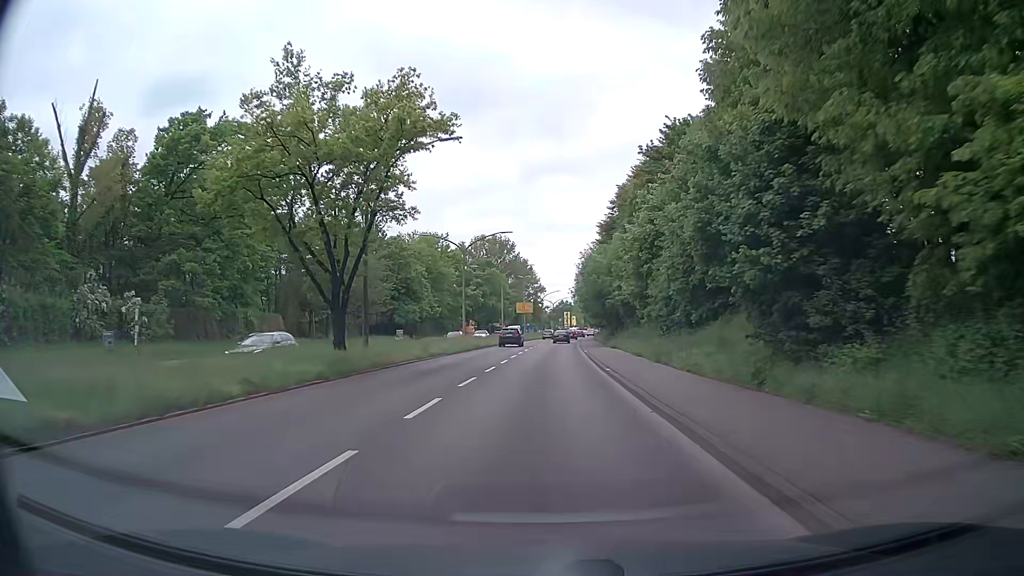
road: primary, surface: asphalt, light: Day
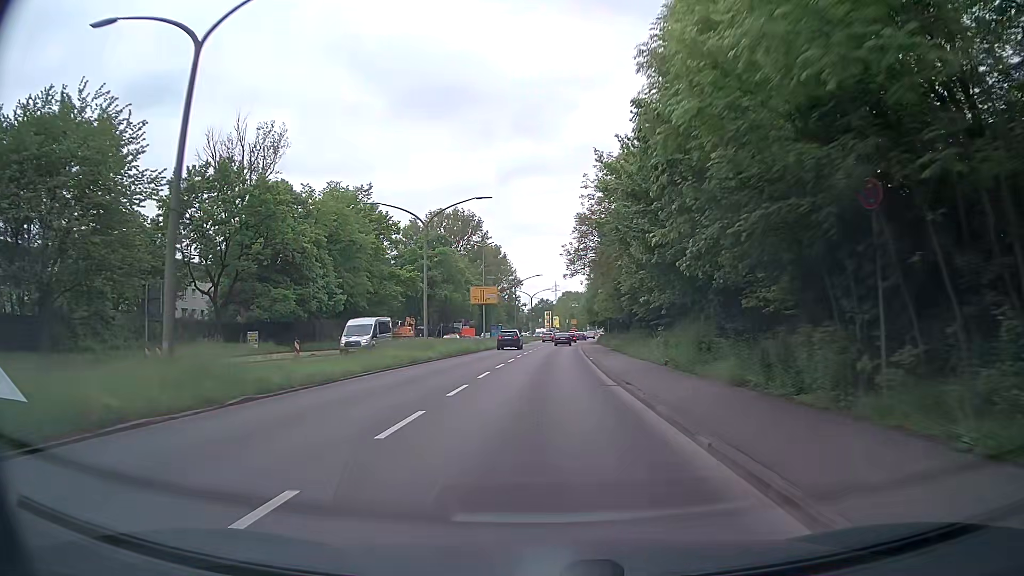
(+0.6, +43.9) m; +2°
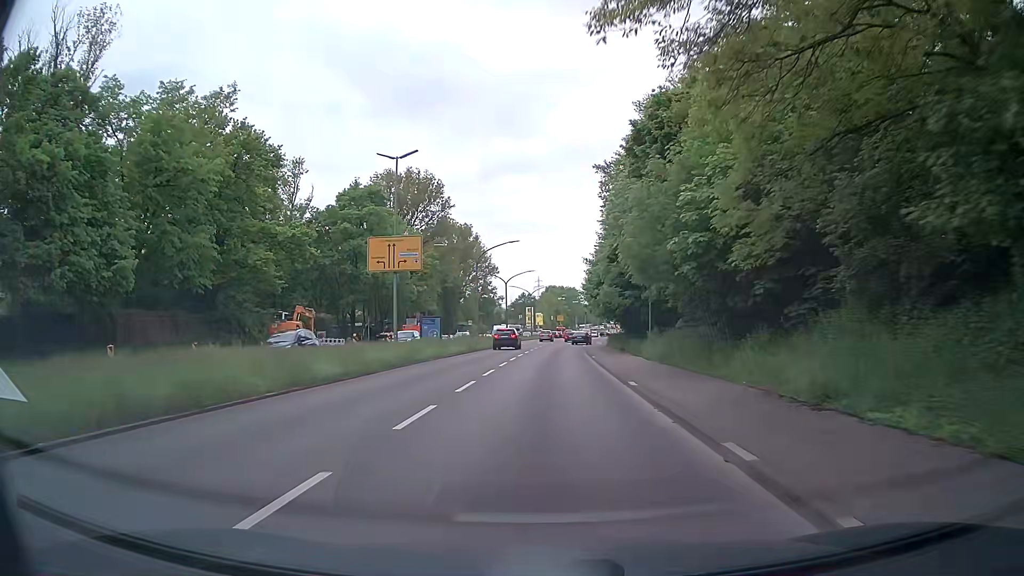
(+0.3, +34.9) m; +1°
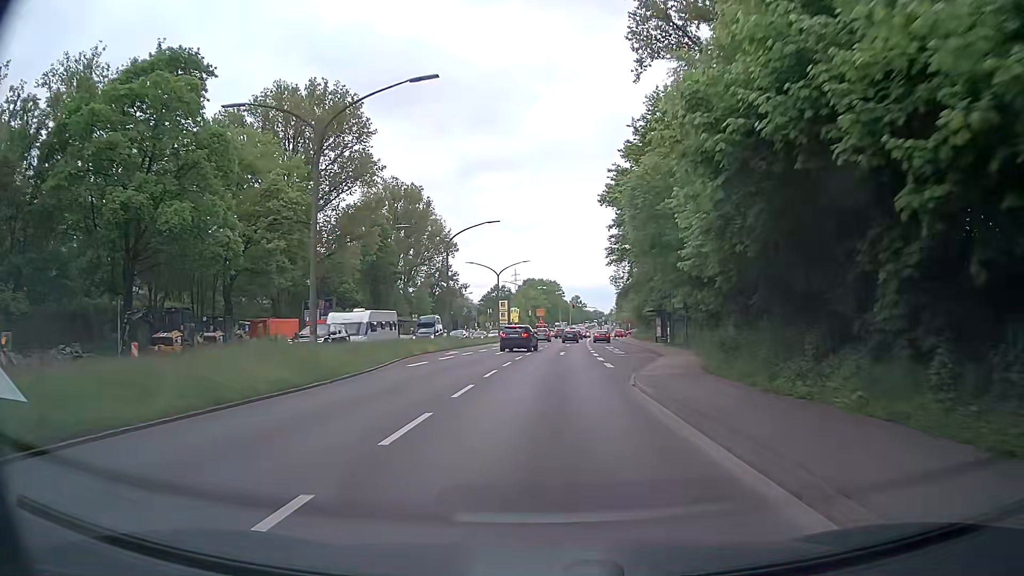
(+0.7, +41.1) m; 0°
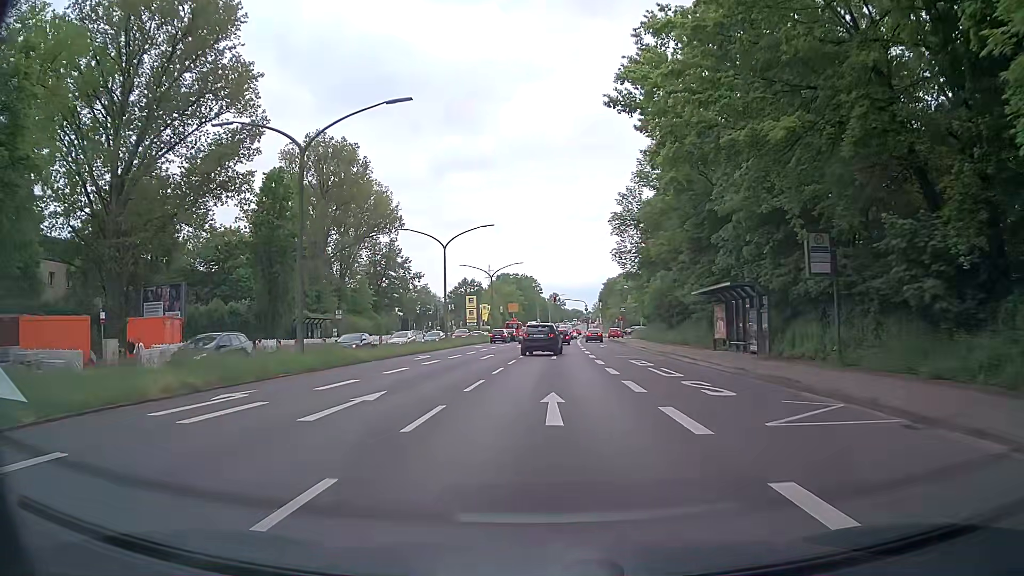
(+1.3, +28.3) m; +3°
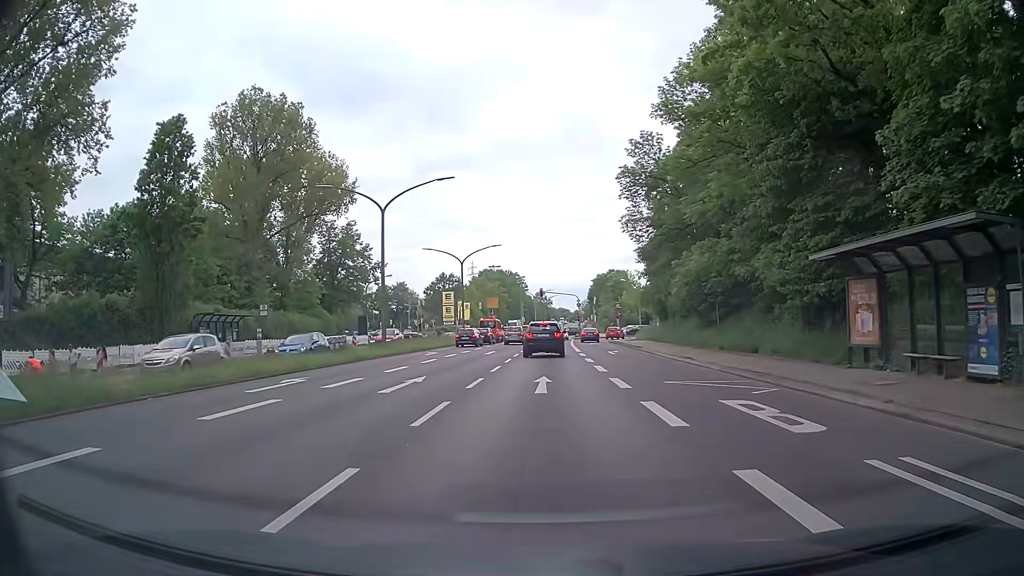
(+0.2, +17.2) m; +2°
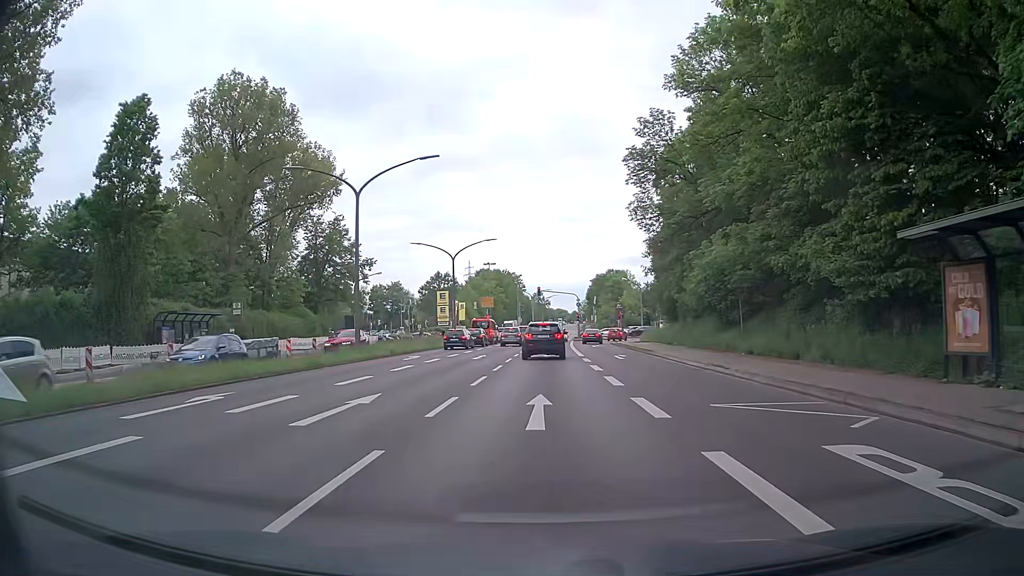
(0.0, +4.9) m; -1°
